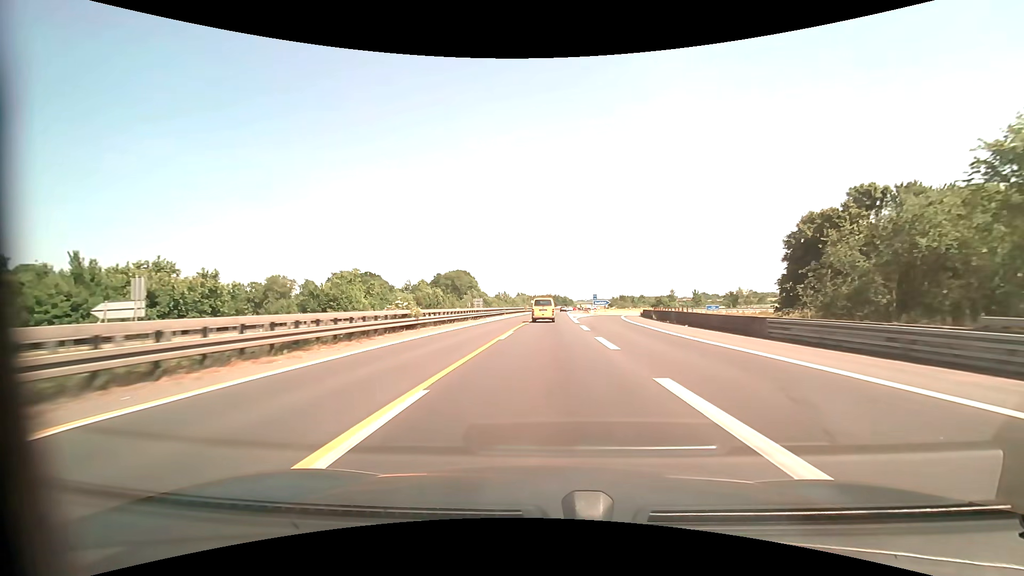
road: motorway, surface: asphalt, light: Day
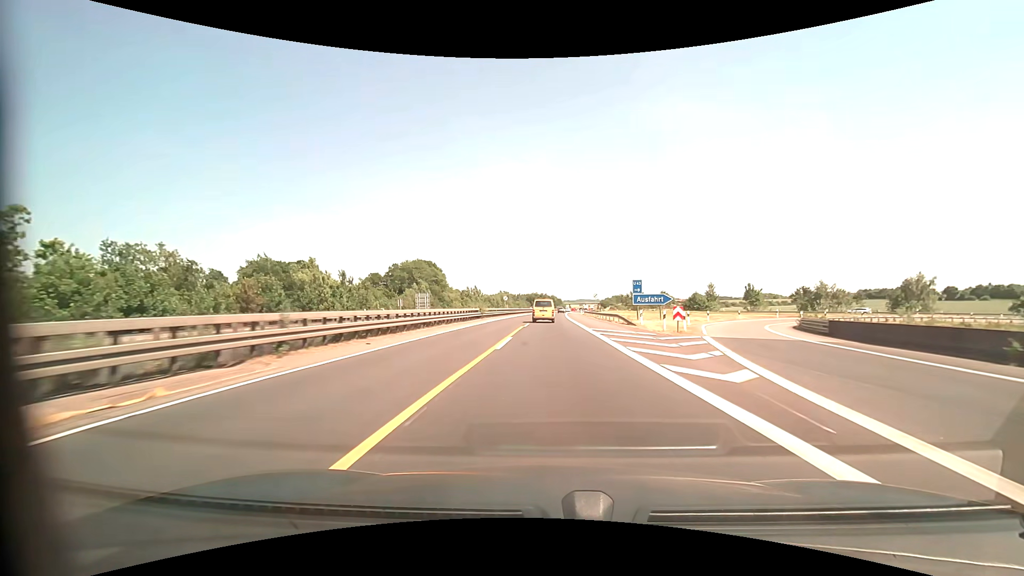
(+0.5, +58.3) m; +2°
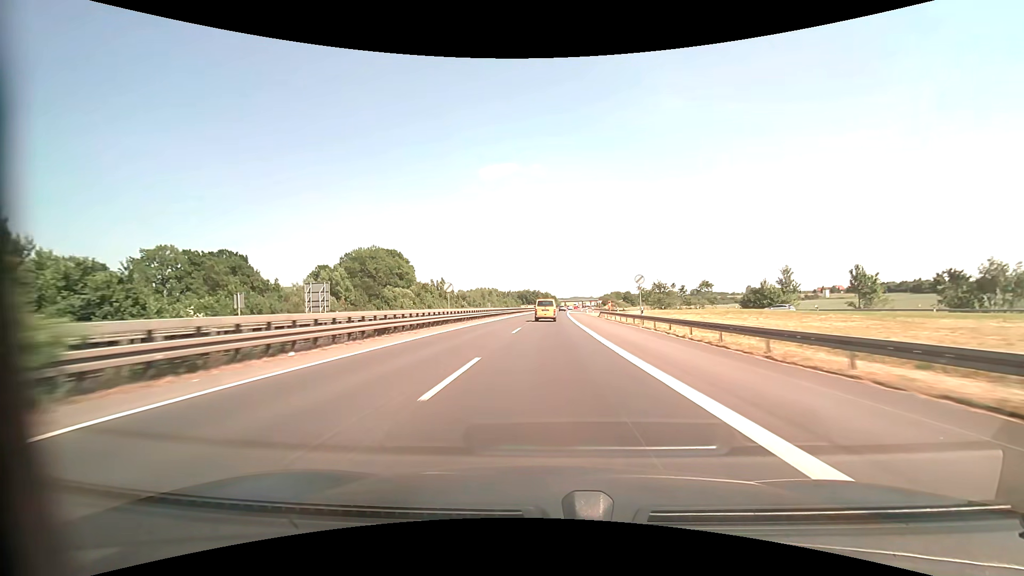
(+0.5, +44.6) m; +1°
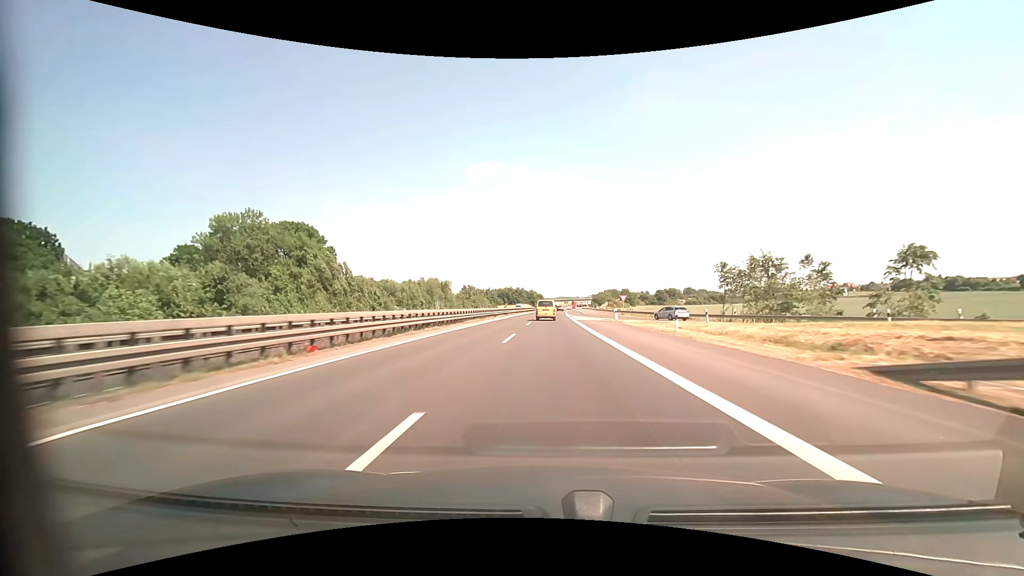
(+0.5, +60.9) m; +1°
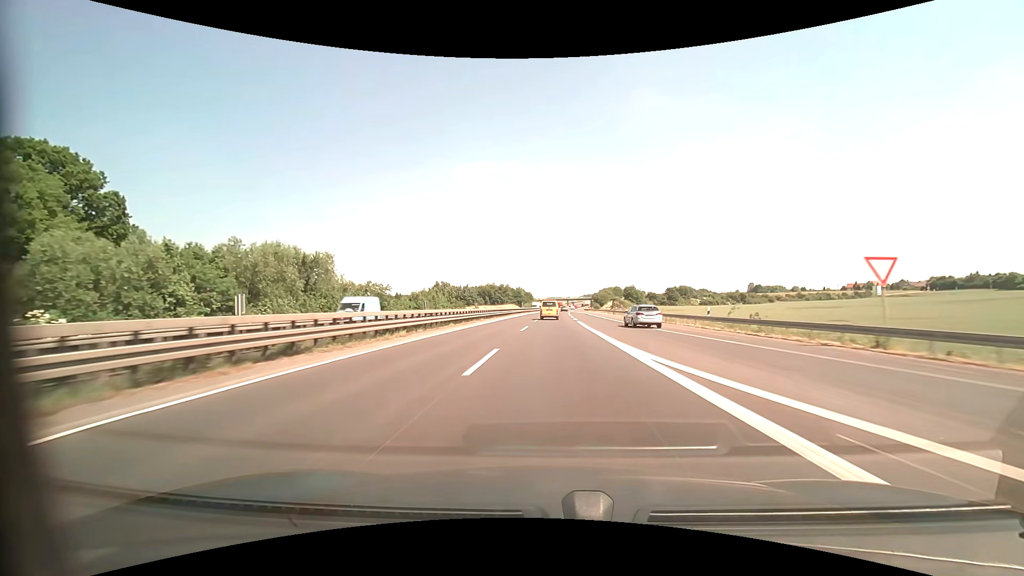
(+0.6, +62.9) m; +1°
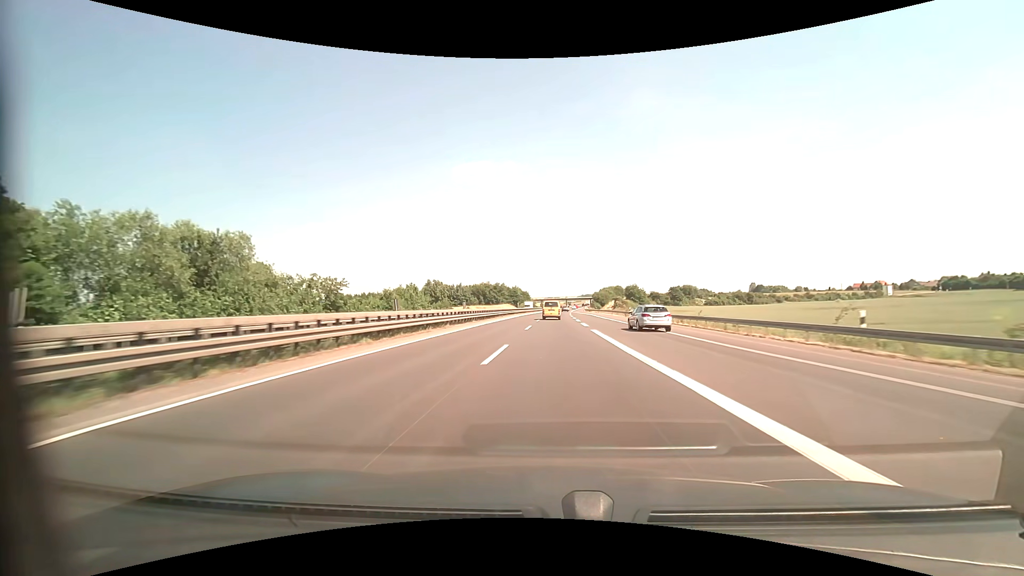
(0.0, +16.0) m; 0°
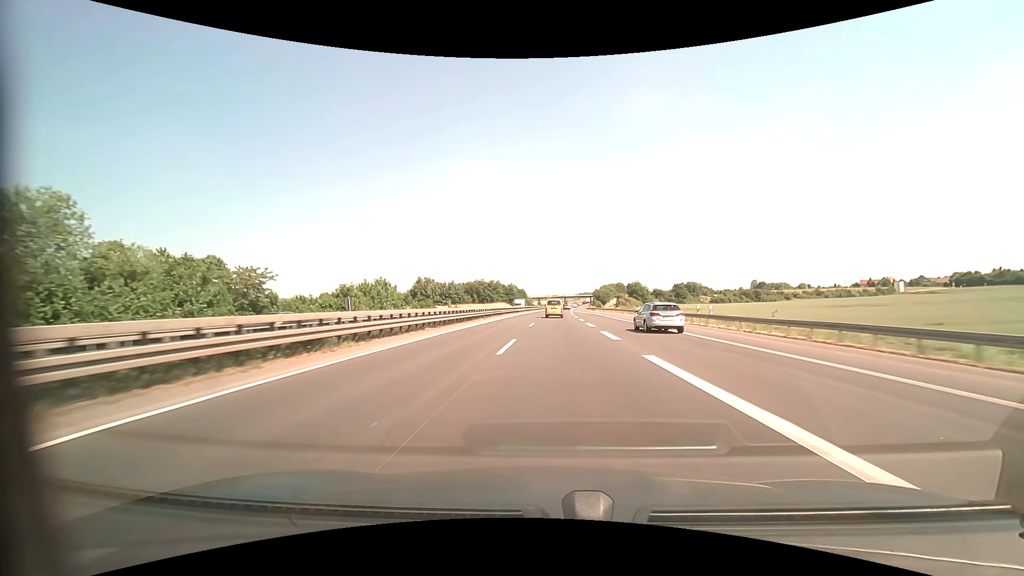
(+0.1, +16.1) m; 0°
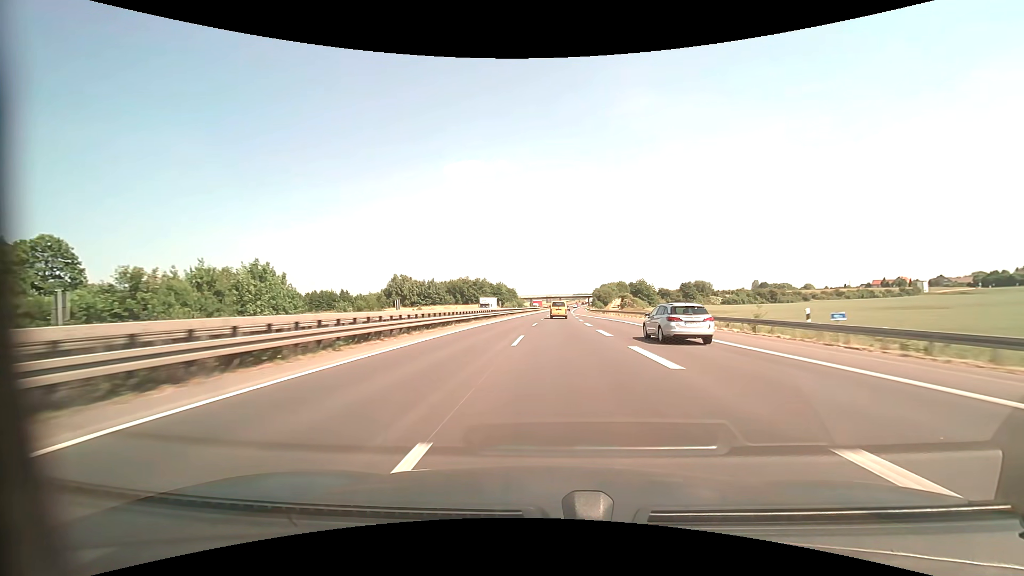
(+0.2, +32.5) m; +1°
(0, +10) (0, +20) (0, +30) (0, +40) (+1, +50) (+1, +60) (+1, +70) (+2, +80) (+2, +90) (+2, +100) m
